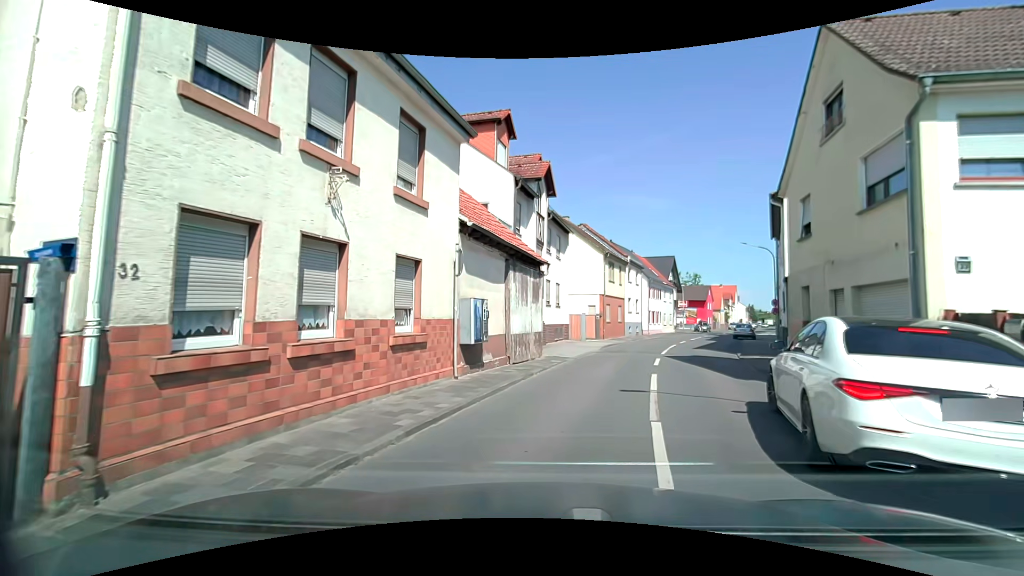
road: tertiary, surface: asphalt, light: Day
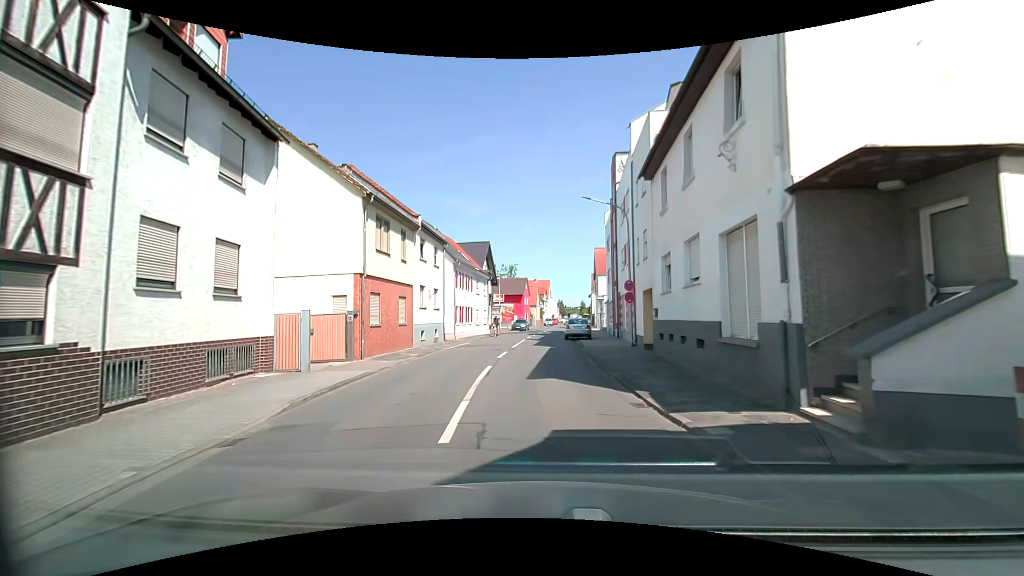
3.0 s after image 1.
(+3.8, +16.4) m; +22°
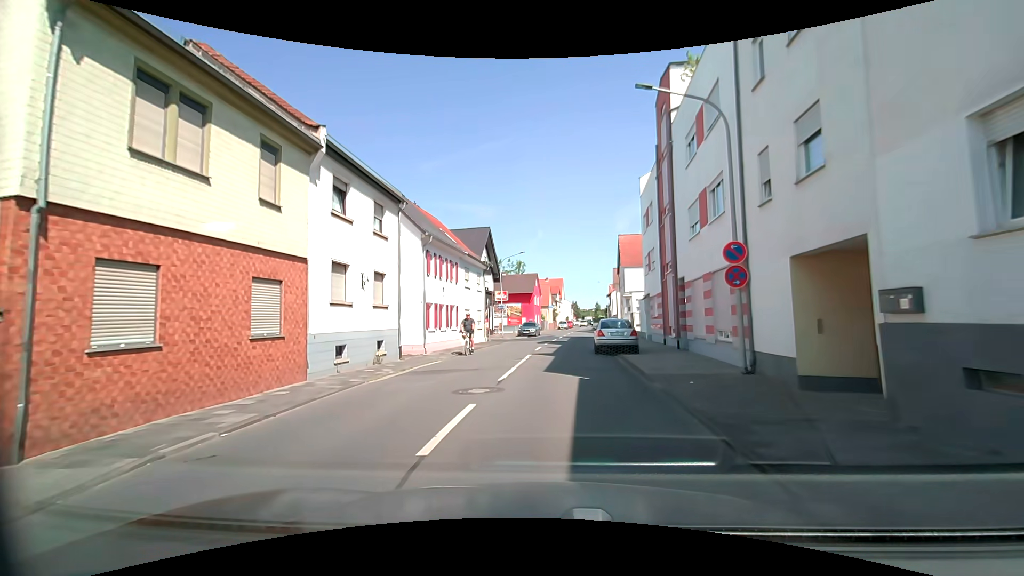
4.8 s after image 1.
(-0.4, +12.7) m; -2°
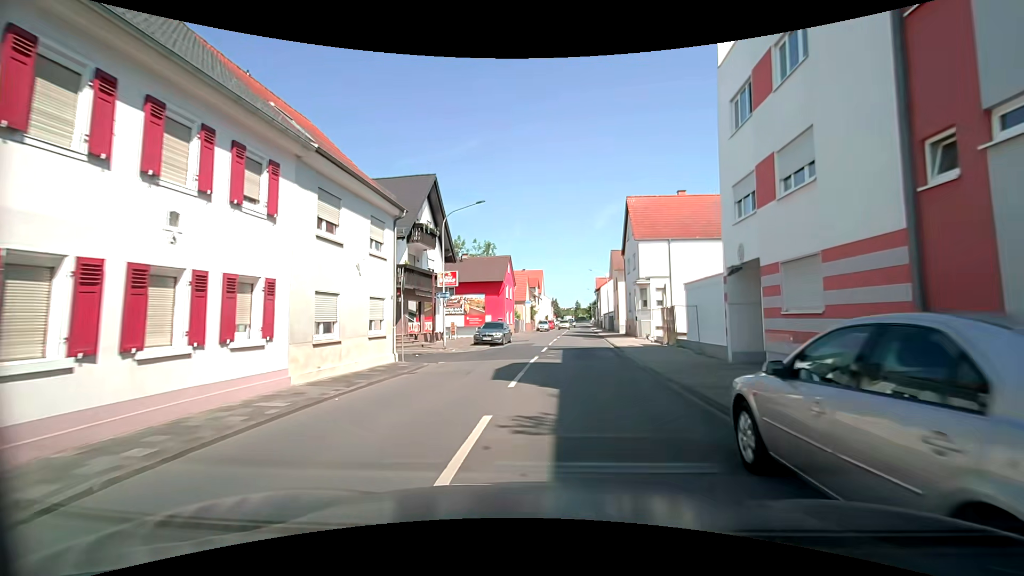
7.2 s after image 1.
(+0.2, +19.2) m; +2°
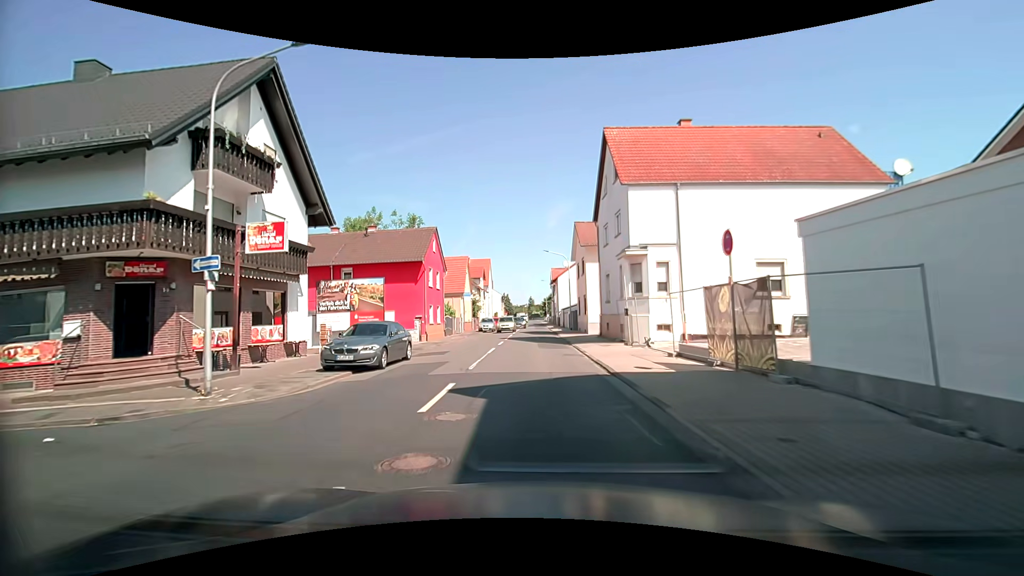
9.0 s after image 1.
(+0.9, +15.1) m; +5°
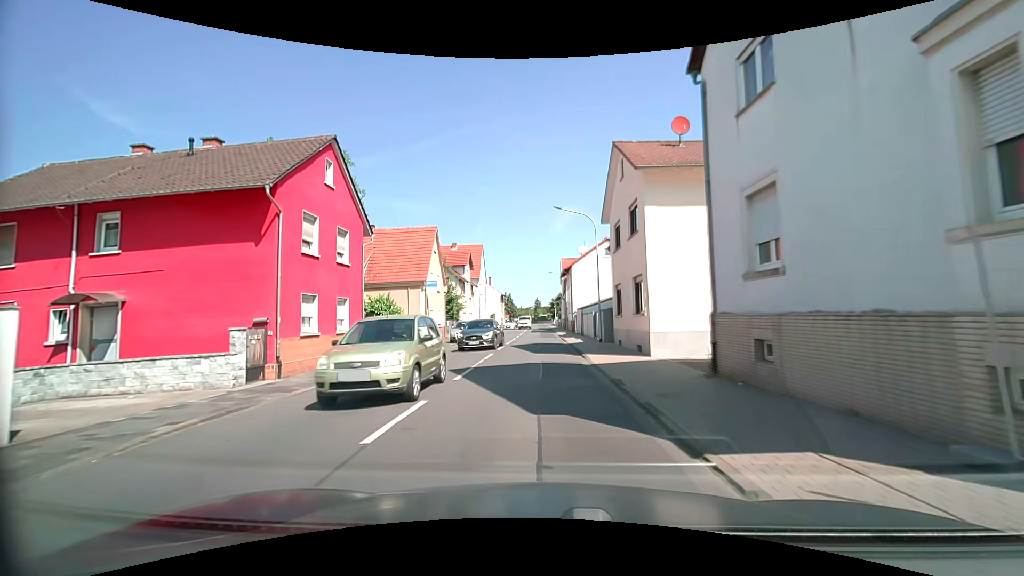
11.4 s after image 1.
(-0.1, +19.5) m; -1°
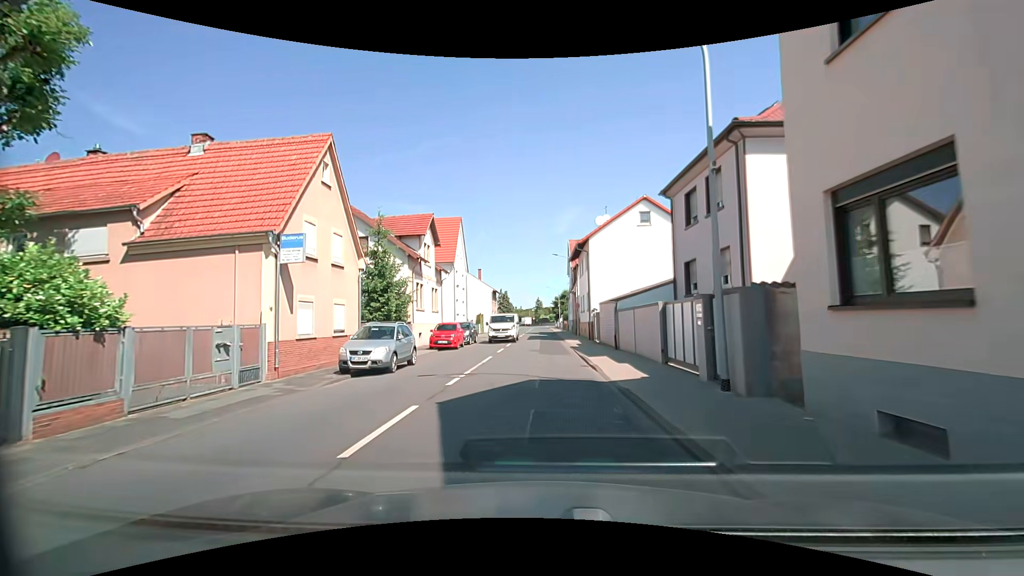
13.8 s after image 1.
(-0.1, +18.5) m; -2°
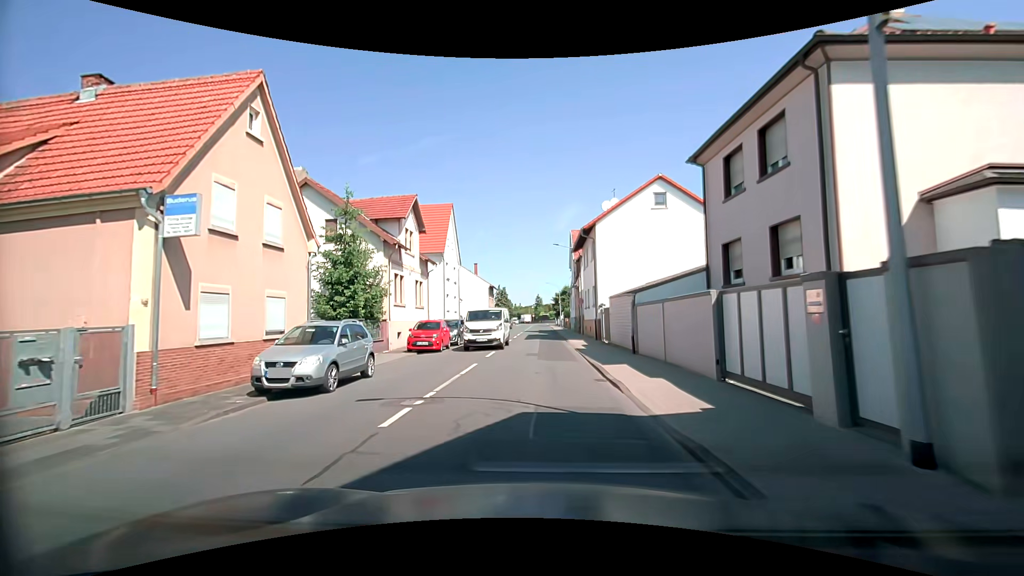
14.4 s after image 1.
(+0.1, +4.5) m; +1°
(0, +10) (0, +20) (0, +30) (0, +40) (0, +50) (+1, +60) (+1, +70) (+1, +80) (+1, +90) (+1, +100) m
